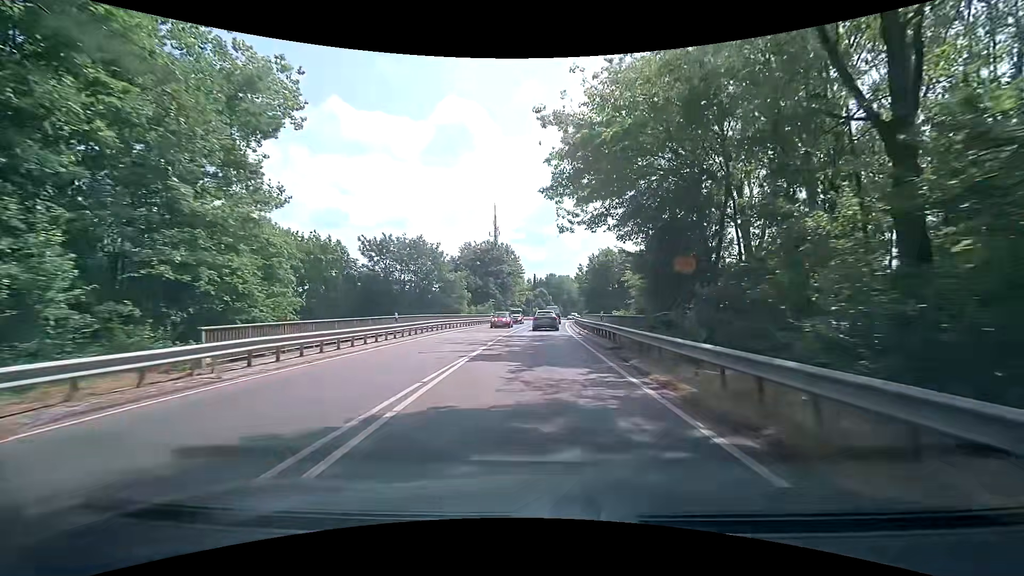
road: secondary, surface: asphalt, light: Day
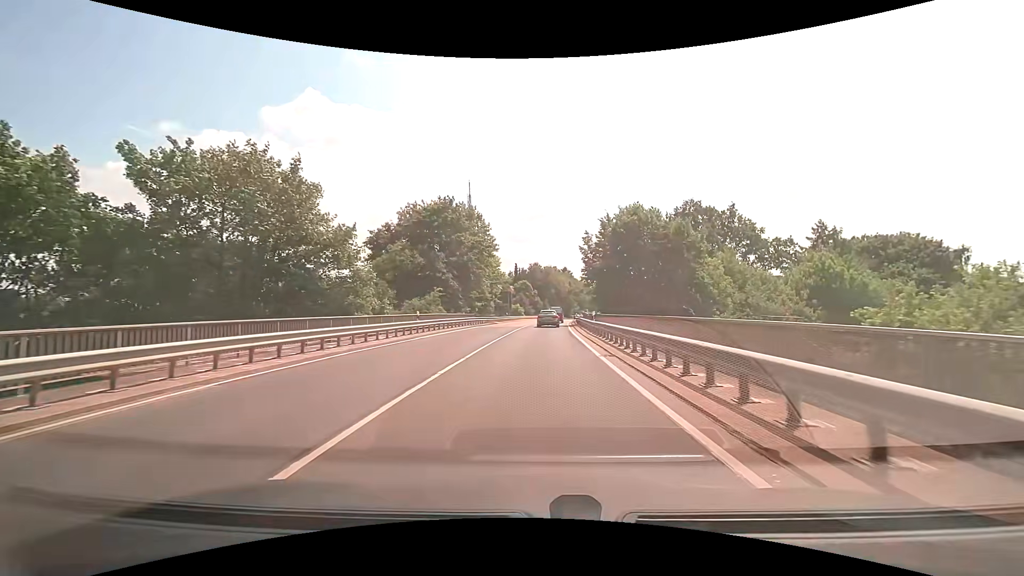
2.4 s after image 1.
(+0.7, +31.9) m; +2°
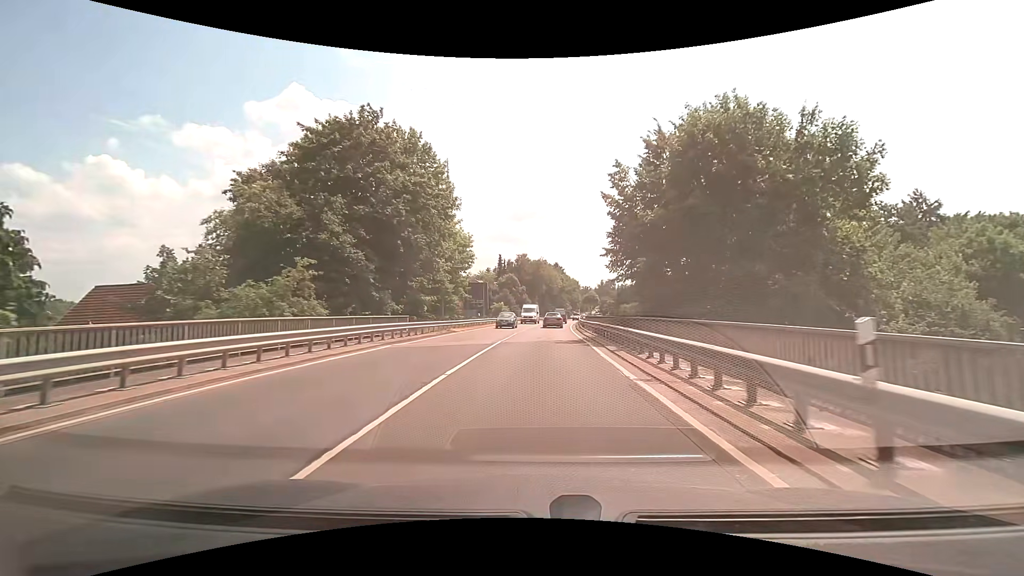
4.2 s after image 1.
(+0.3, +23.9) m; +2°
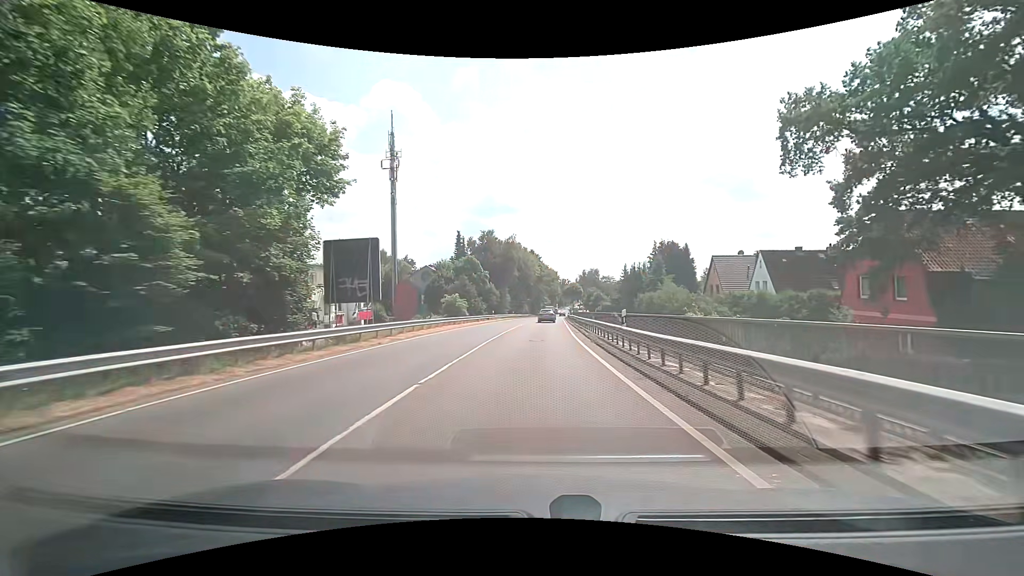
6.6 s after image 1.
(+0.7, +32.3) m; +3°
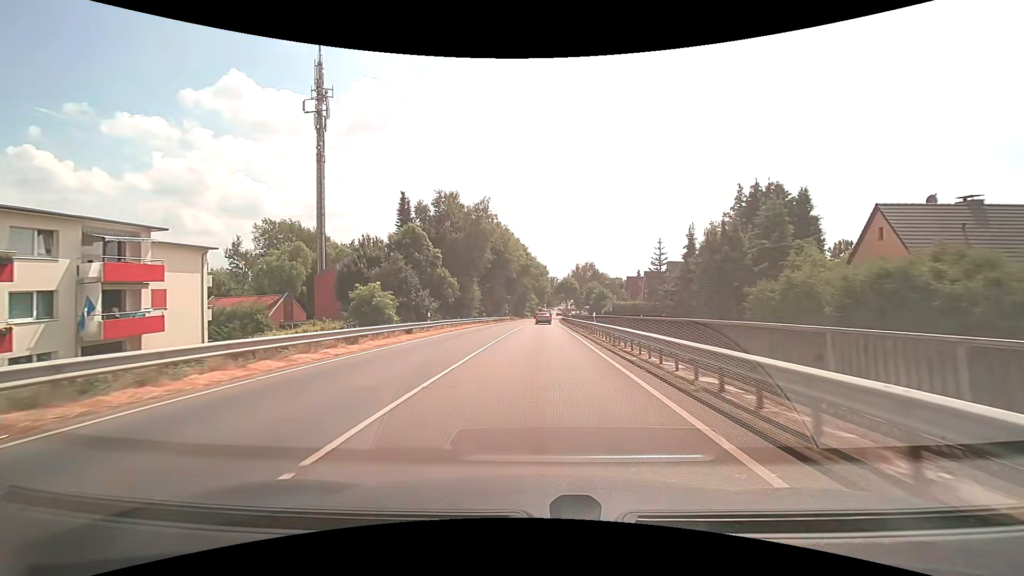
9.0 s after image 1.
(+0.2, +32.6) m; +1°
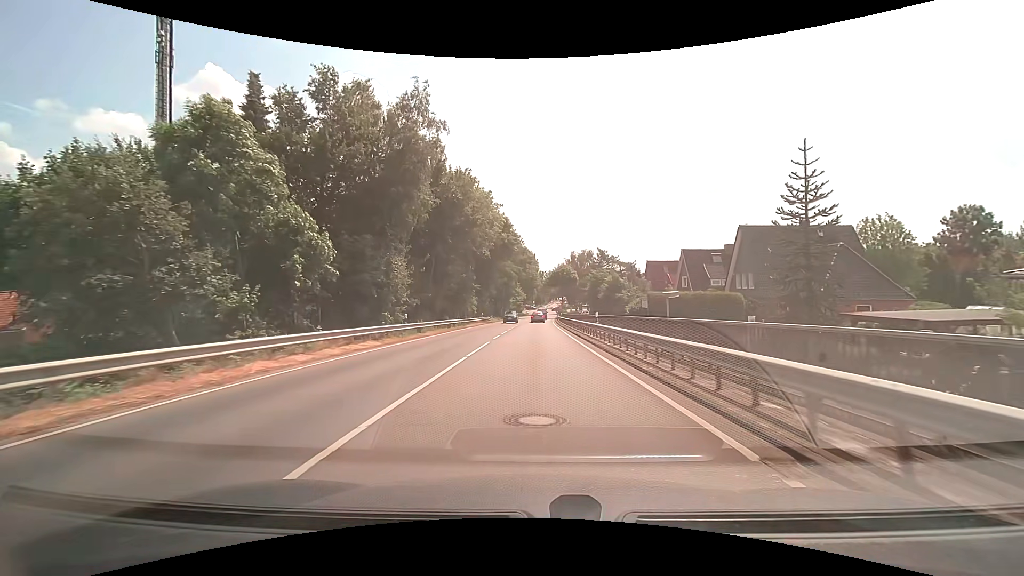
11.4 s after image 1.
(+0.5, +31.9) m; +2°
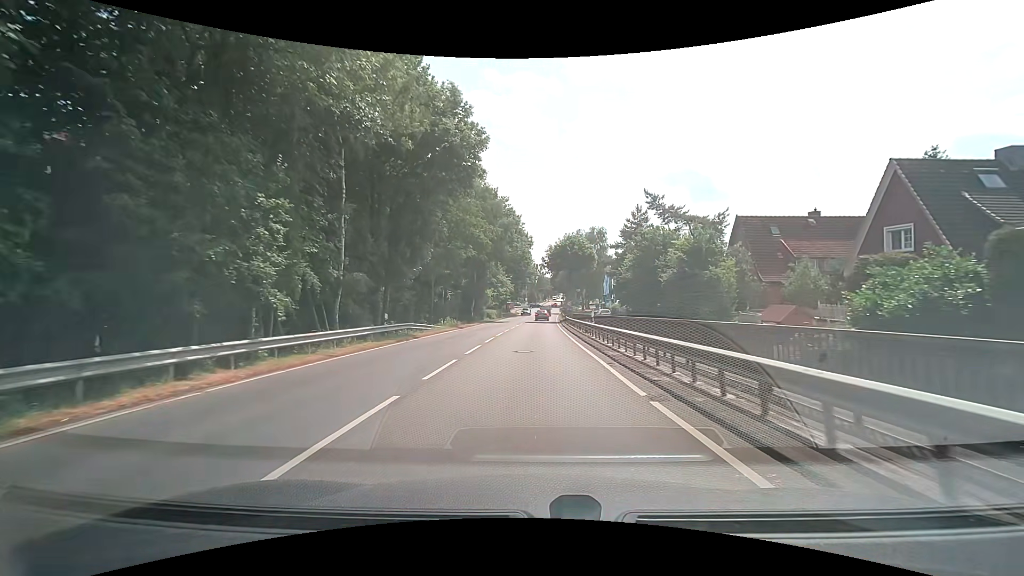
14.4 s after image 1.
(+0.2, +39.3) m; +1°
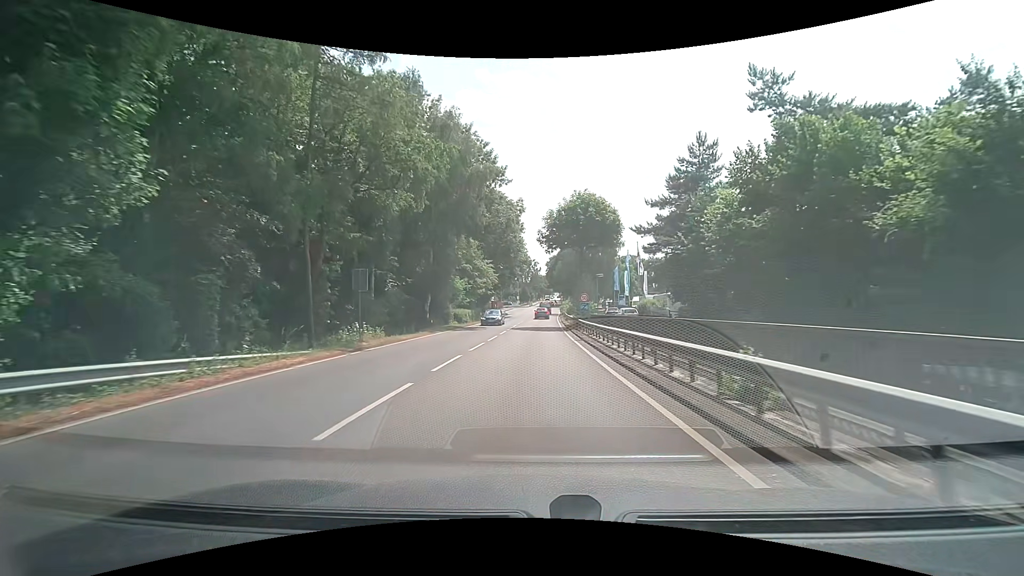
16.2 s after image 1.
(+0.2, +22.7) m; +1°
(0, +10) (0, +20) (0, +30) (+1, +40) (+1, +50) (+1, +60) (+1, +70) (+1, +80) (+2, +90) (+2, +100) m
